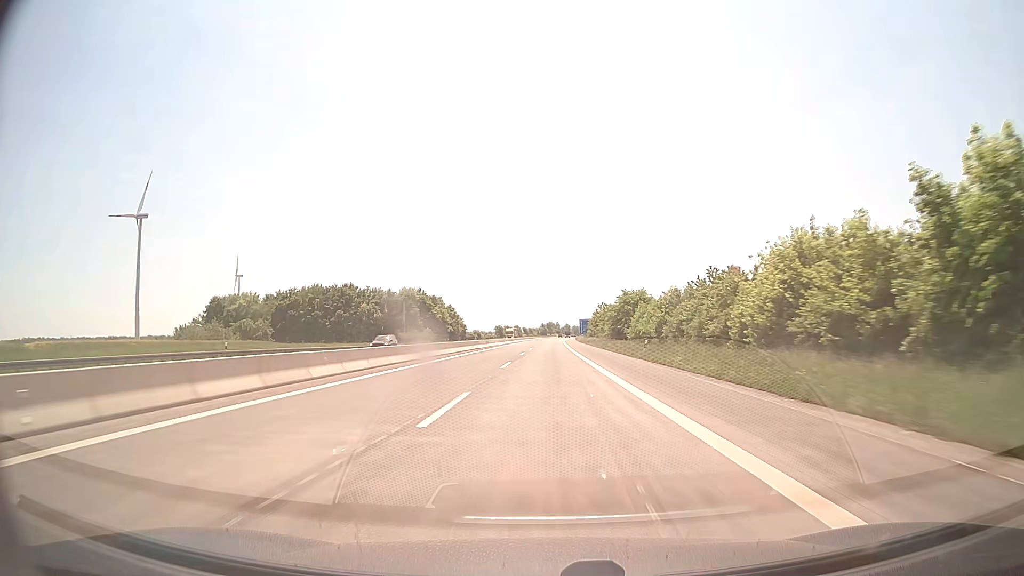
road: motorway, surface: asphalt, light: Day
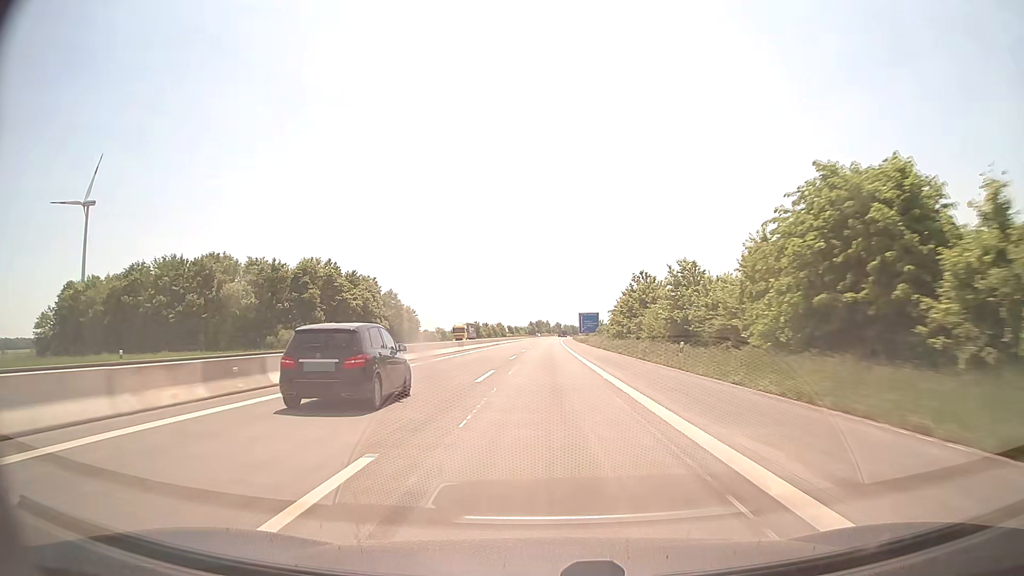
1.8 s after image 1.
(+0.5, +62.3) m; +1°
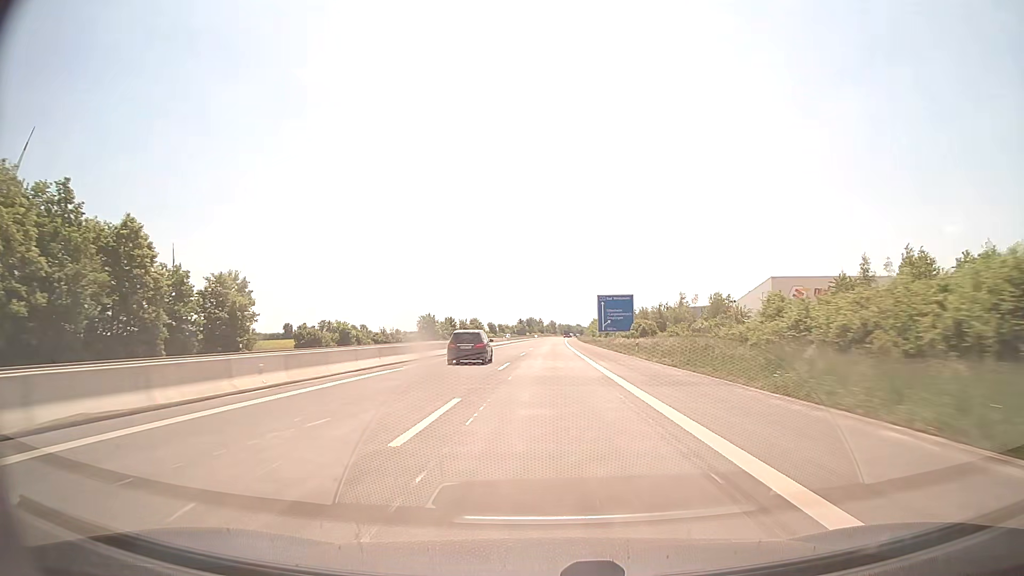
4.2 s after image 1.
(+0.4, +83.1) m; +1°
(0, +10) (0, +20) (0, +30) (0, +40) (0, +50) (0, +60) (+1, +70) (+1, +80) (+1, +90) (+1, +100) m
